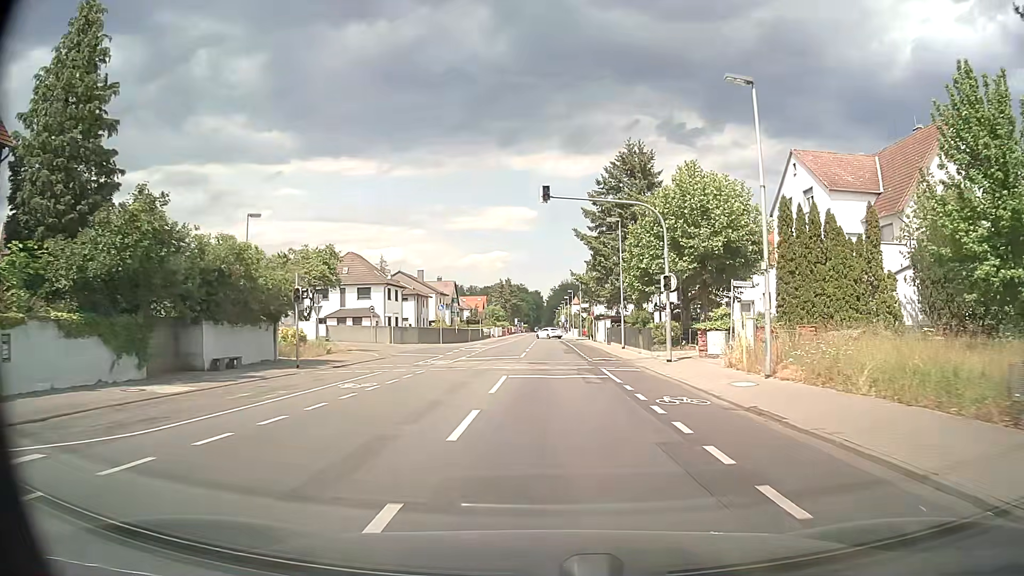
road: secondary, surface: asphalt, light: Day
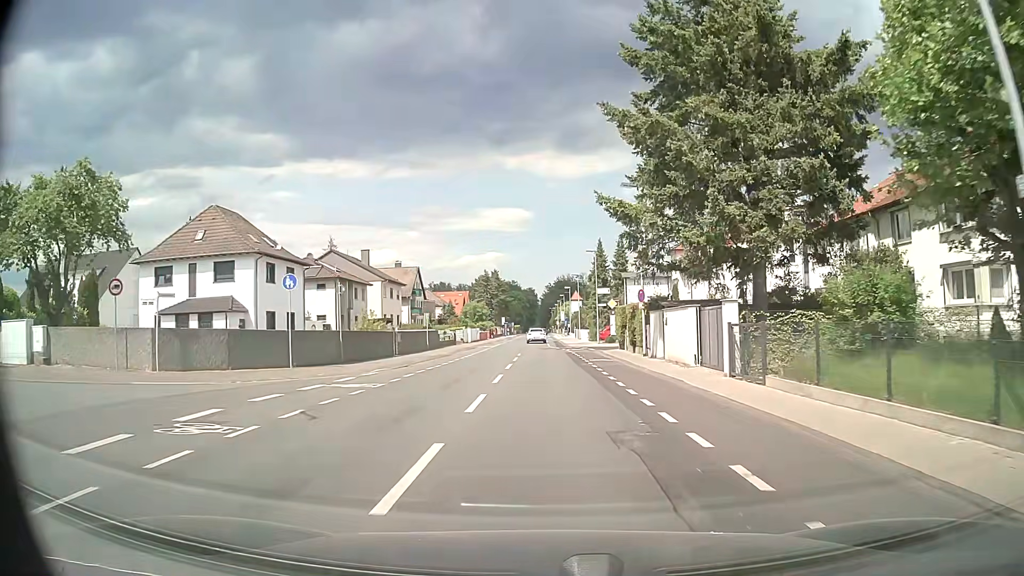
(0.0, +34.8) m; +1°
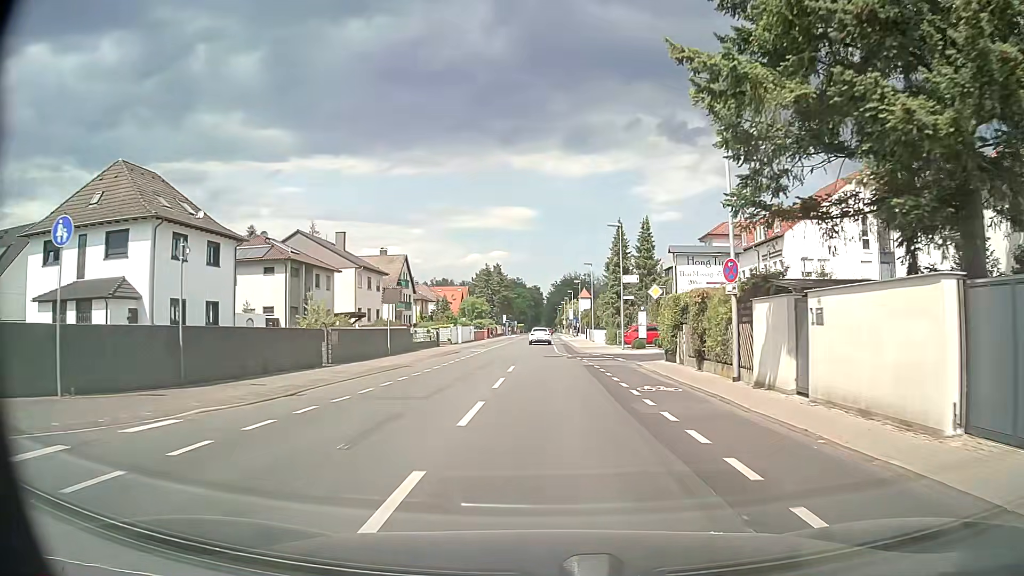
(-0.2, +13.6) m; -1°
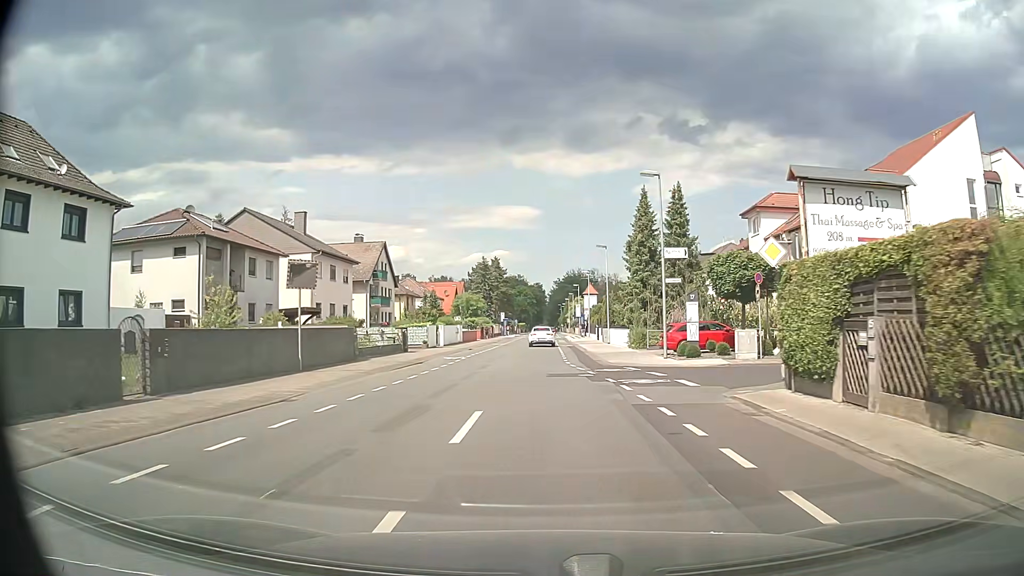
(0.0, +13.4) m; 0°
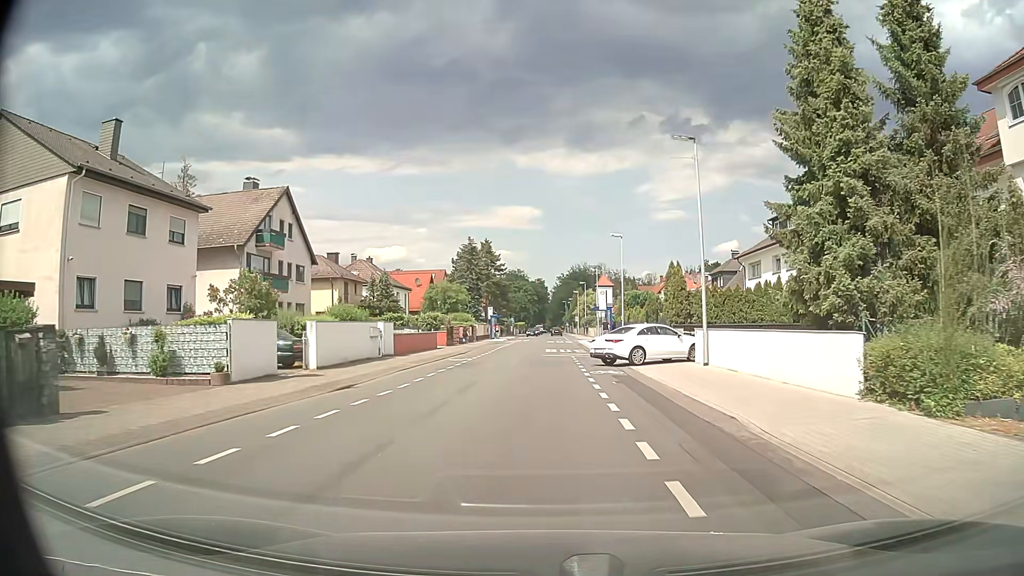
(-0.3, +30.7) m; 0°
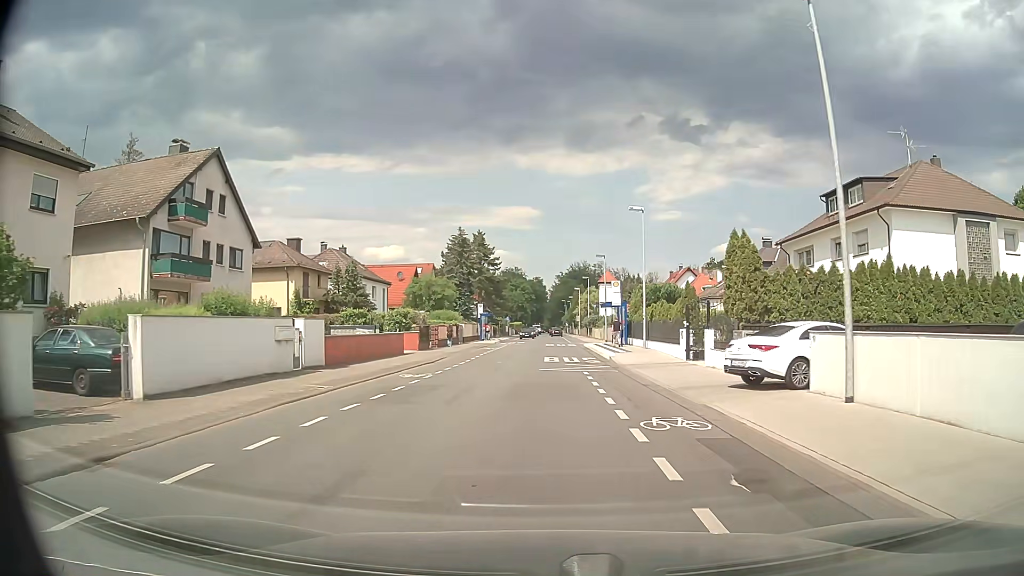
(0.0, +10.8) m; 0°
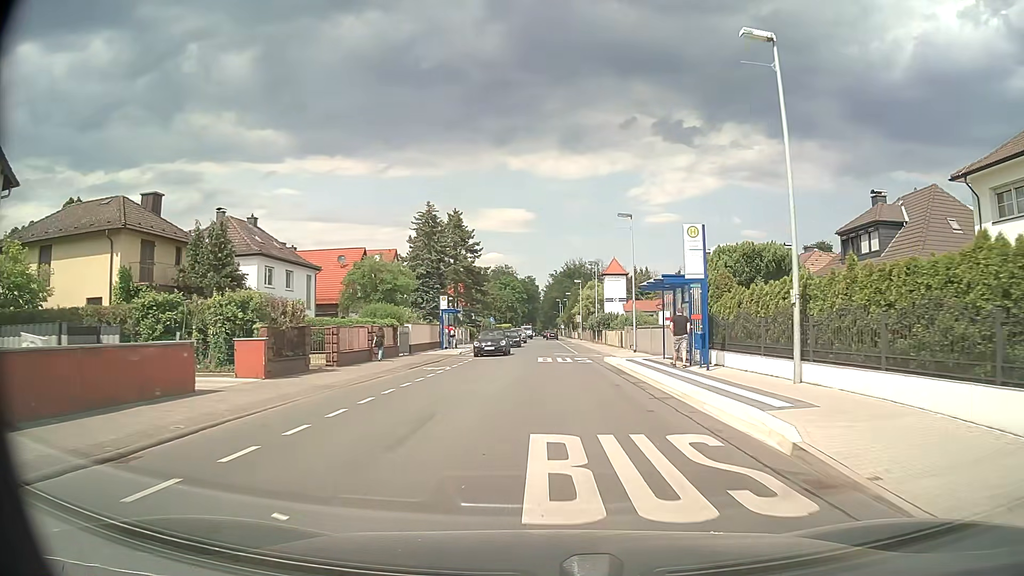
(+0.1, +22.7) m; 0°
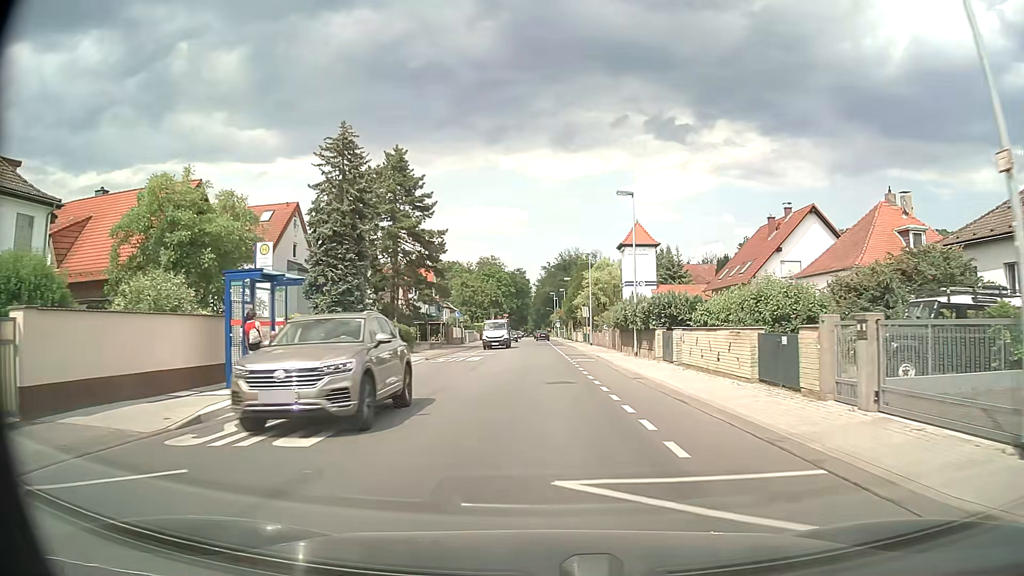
(+0.5, +32.1) m; +1°
(0, +10) (0, +20) (0, +30) (0, +40) (0, +50) (0, +60) (0, +70) (-1, +80) (-1, +90) (-1, +100) m
